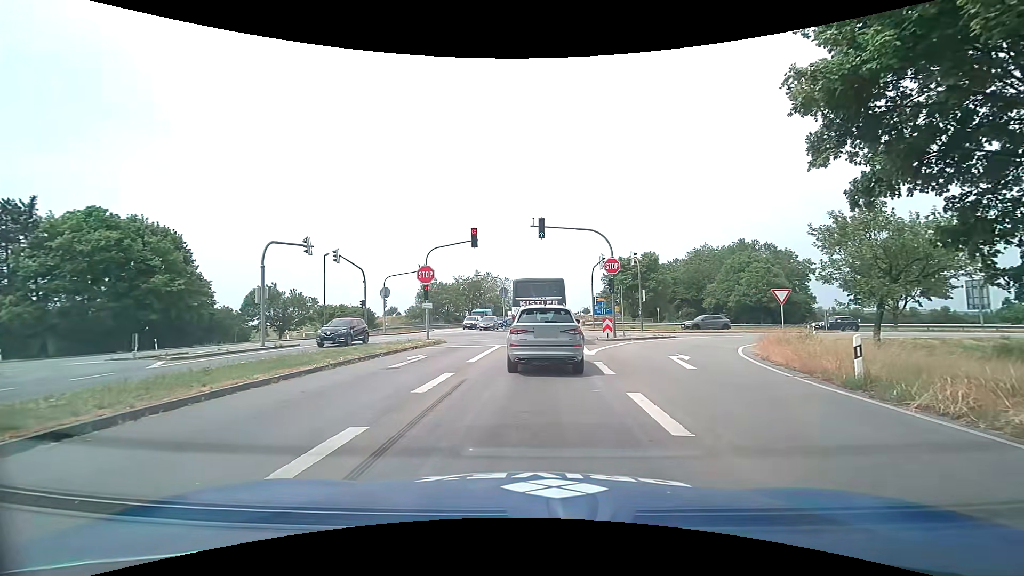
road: primary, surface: asphalt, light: Day
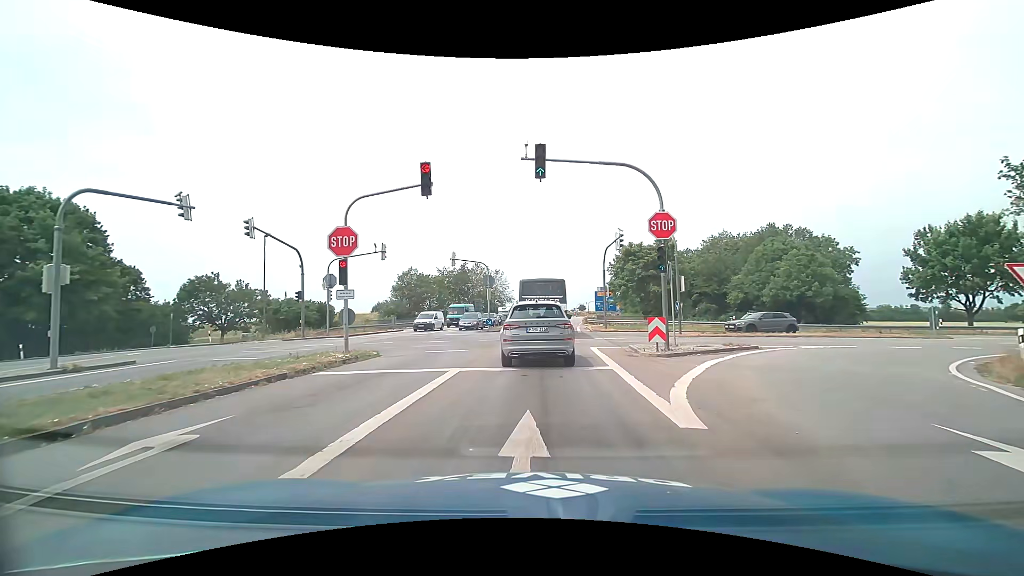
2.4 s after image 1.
(+0.1, +12.1) m; +1°
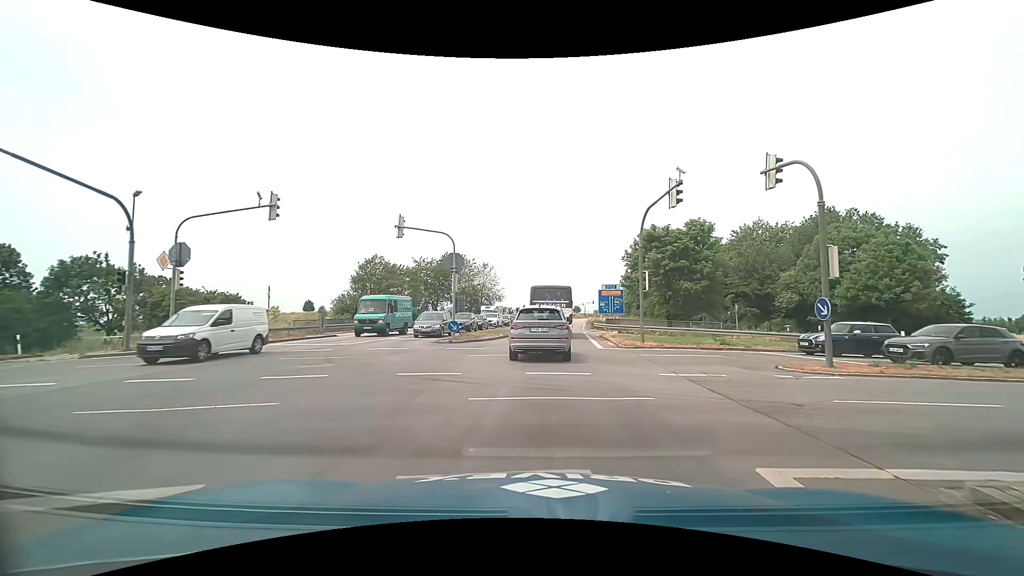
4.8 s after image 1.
(+0.2, +15.0) m; +1°
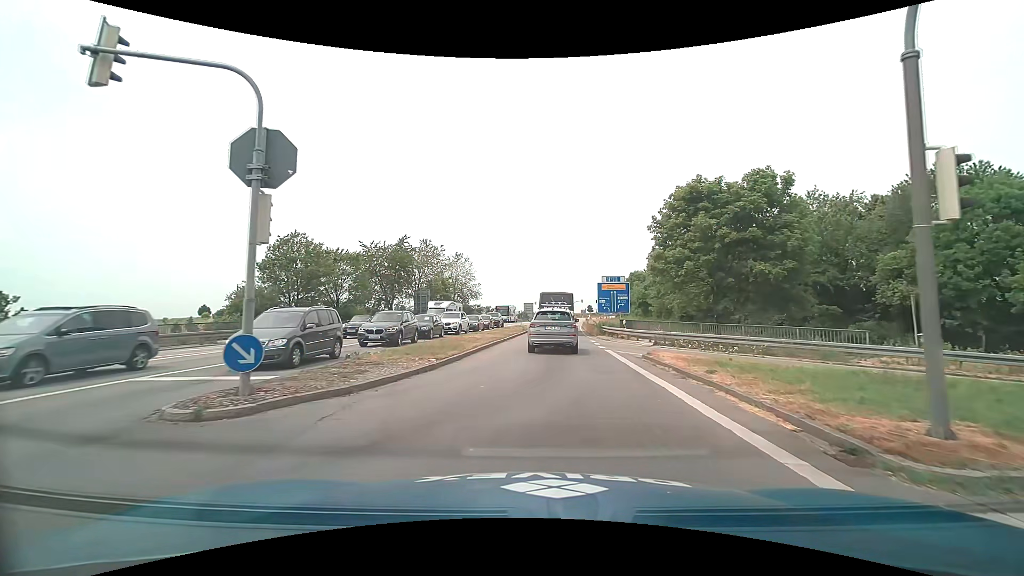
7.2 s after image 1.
(+0.3, +17.6) m; +2°
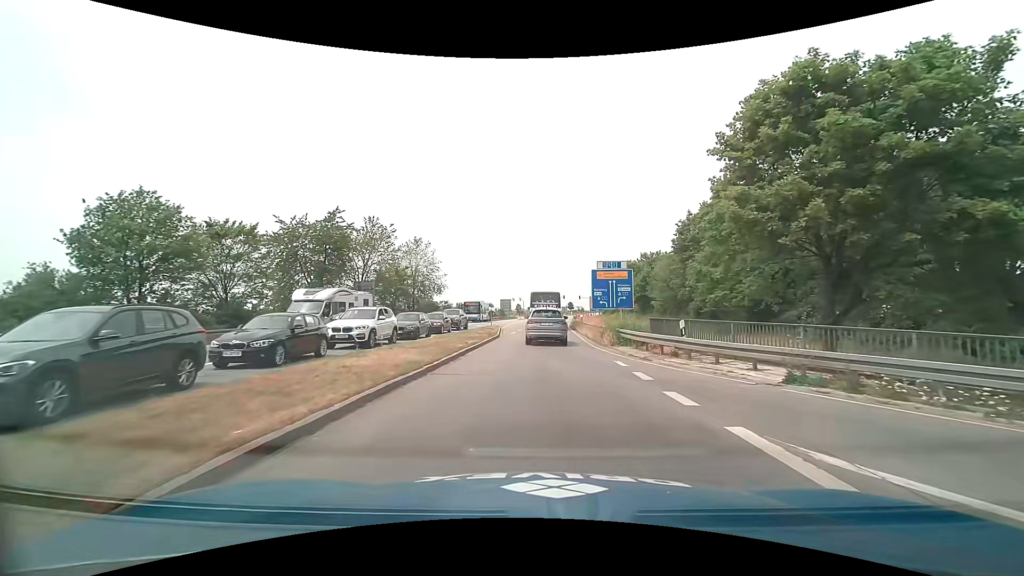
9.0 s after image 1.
(+0.4, +15.4) m; +3°
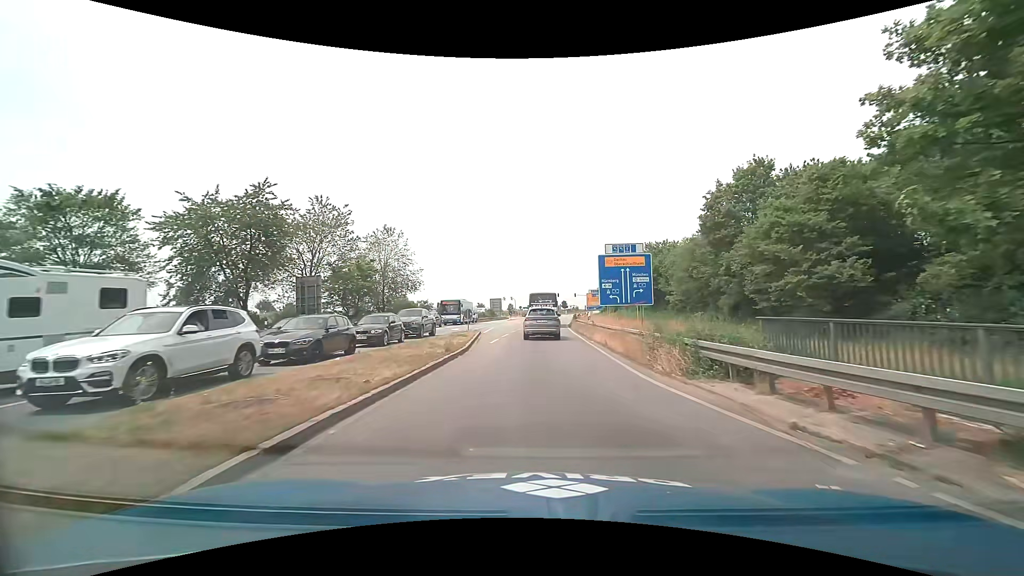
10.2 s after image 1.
(+0.1, +11.3) m; +1°
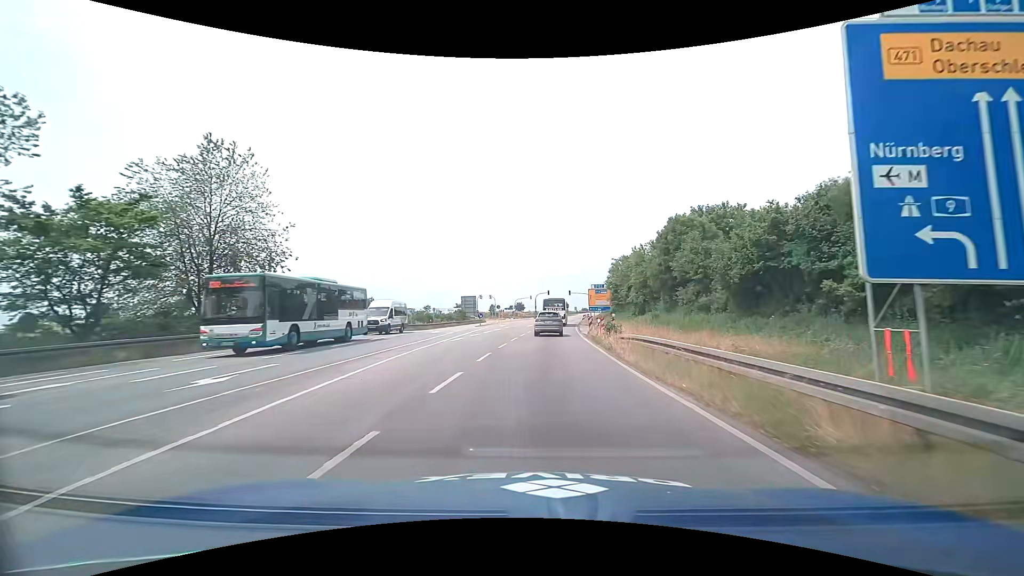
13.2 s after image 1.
(+0.2, +31.8) m; +2°
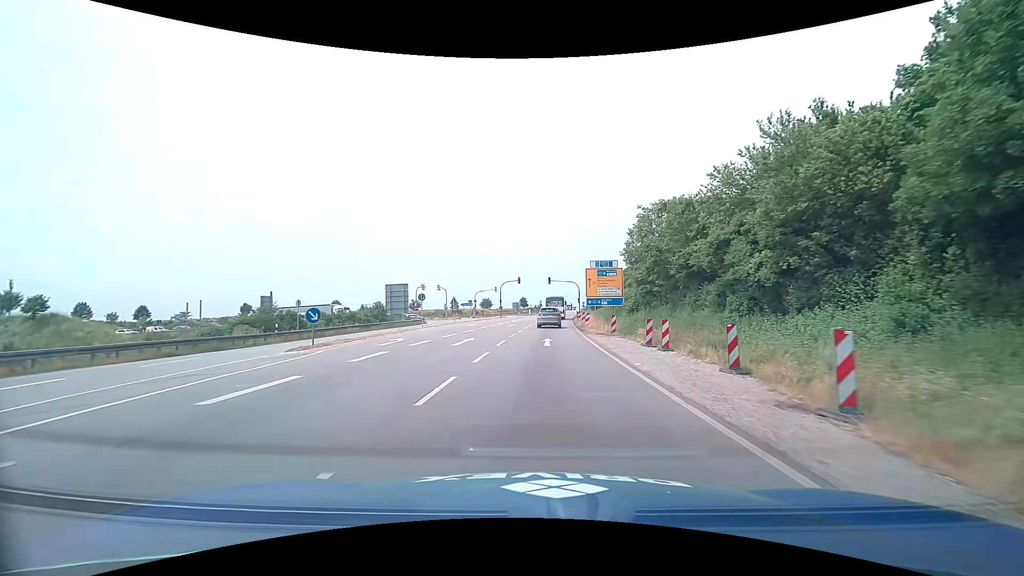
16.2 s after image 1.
(+1.2, +37.7) m; +3°
(0, +10) (0, +20) (+1, +30) (+1, +40) (+2, +50) (+3, +60) (+4, +70) (+5, +80) (+5, +90) (+6, +100) m
